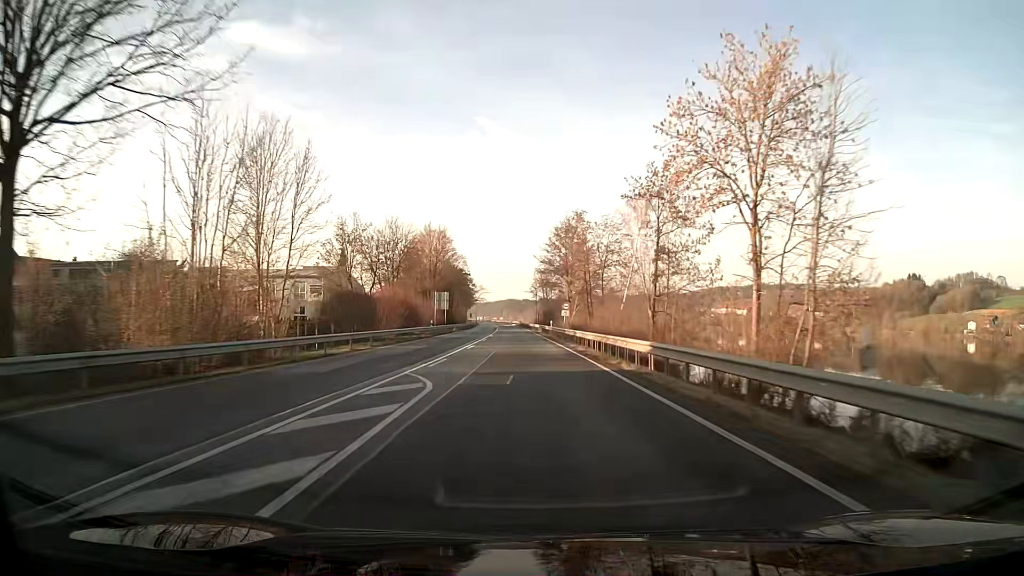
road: primary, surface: asphalt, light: Day
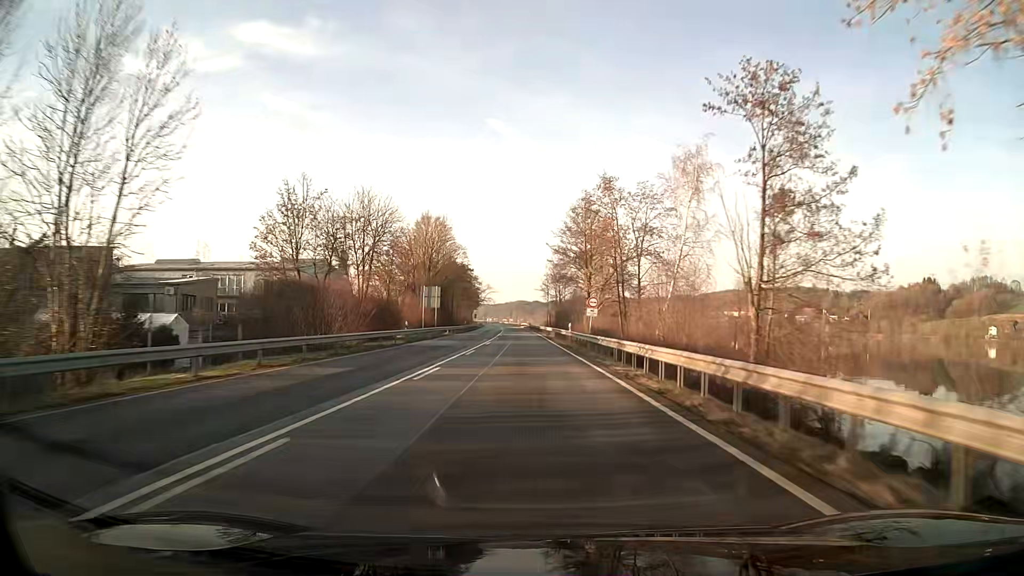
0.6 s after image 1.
(-0.1, +16.0) m; -1°
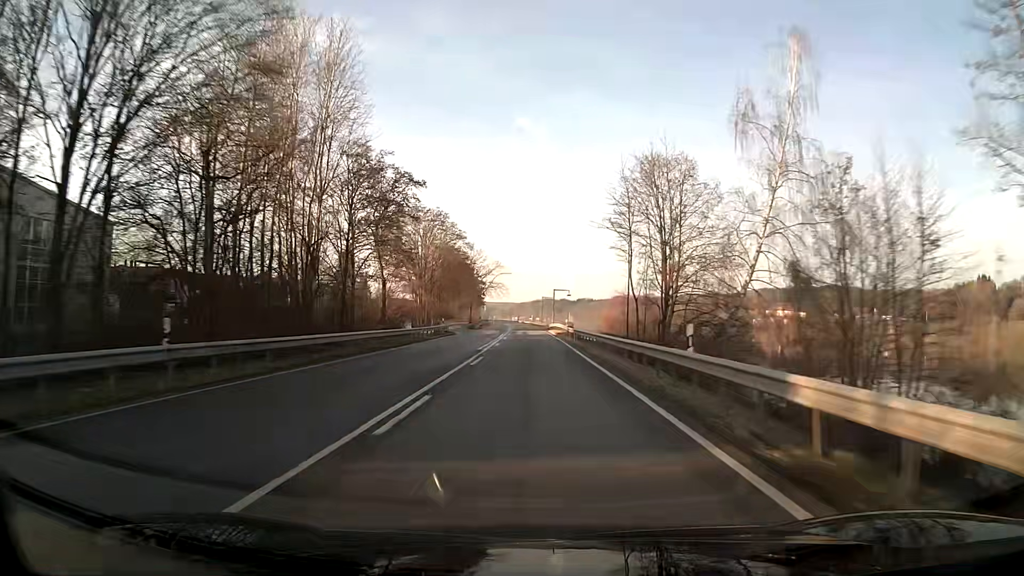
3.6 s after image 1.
(-1.9, +79.8) m; -3°
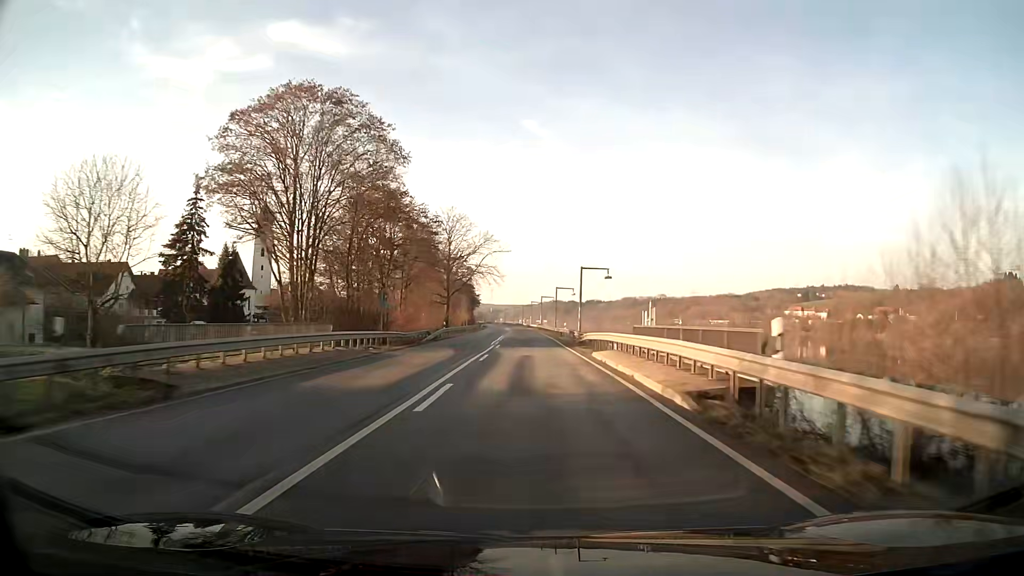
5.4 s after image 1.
(-0.2, +47.9) m; -1°
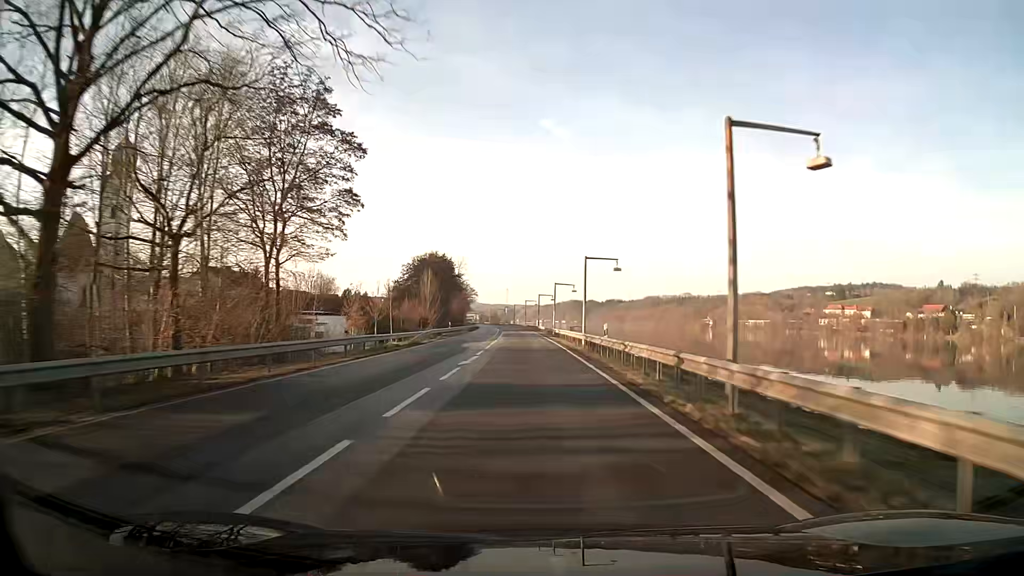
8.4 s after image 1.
(-0.9, +79.8) m; -1°
